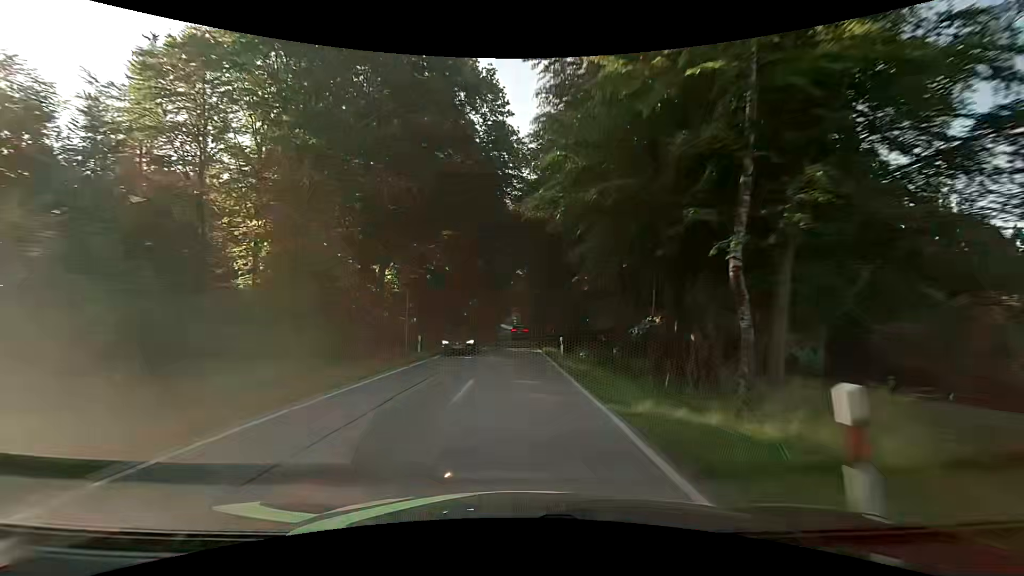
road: secondary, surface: asphalt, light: Day
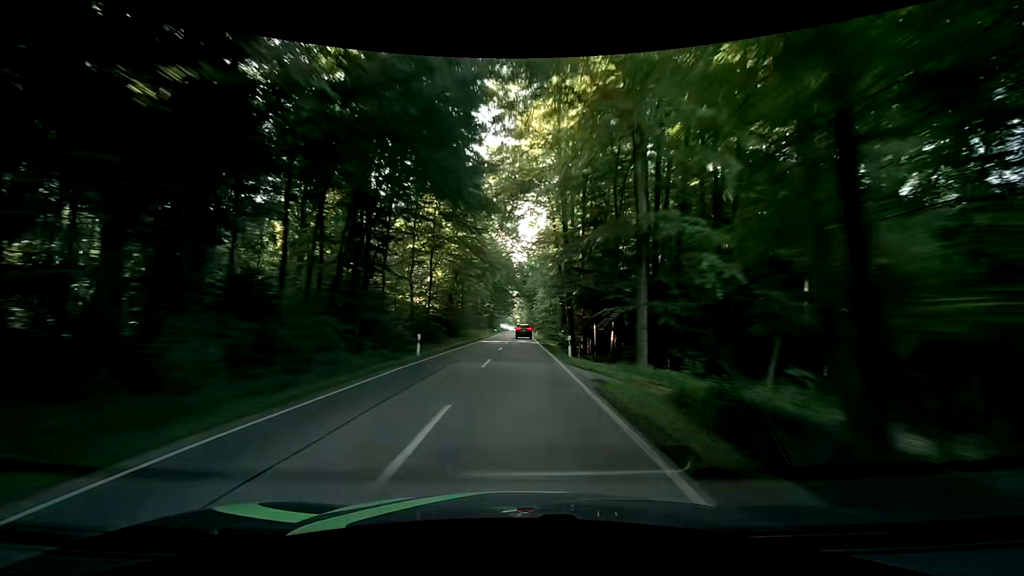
(-0.2, +52.4) m; -1°
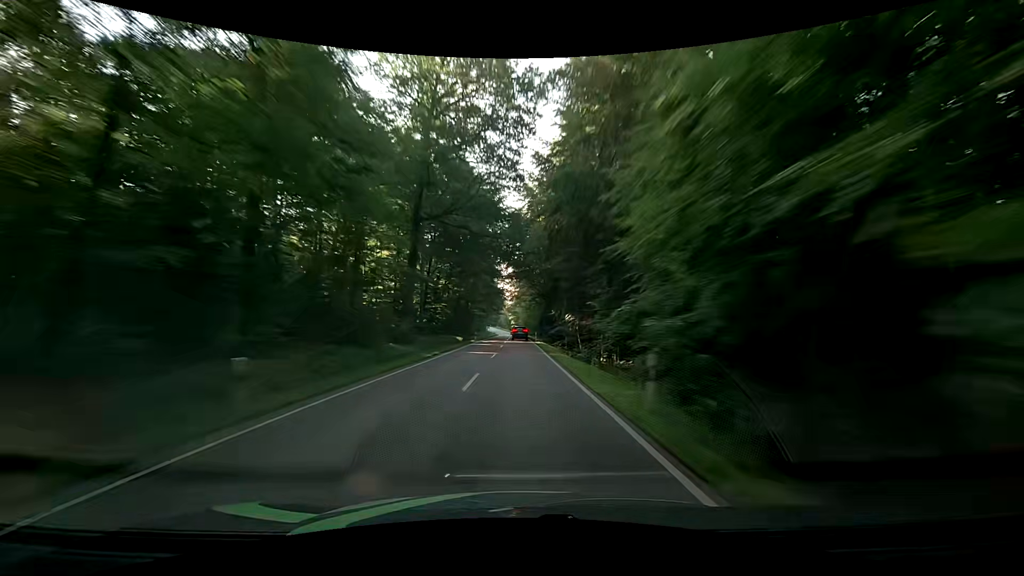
(+1.7, +65.6) m; +2°
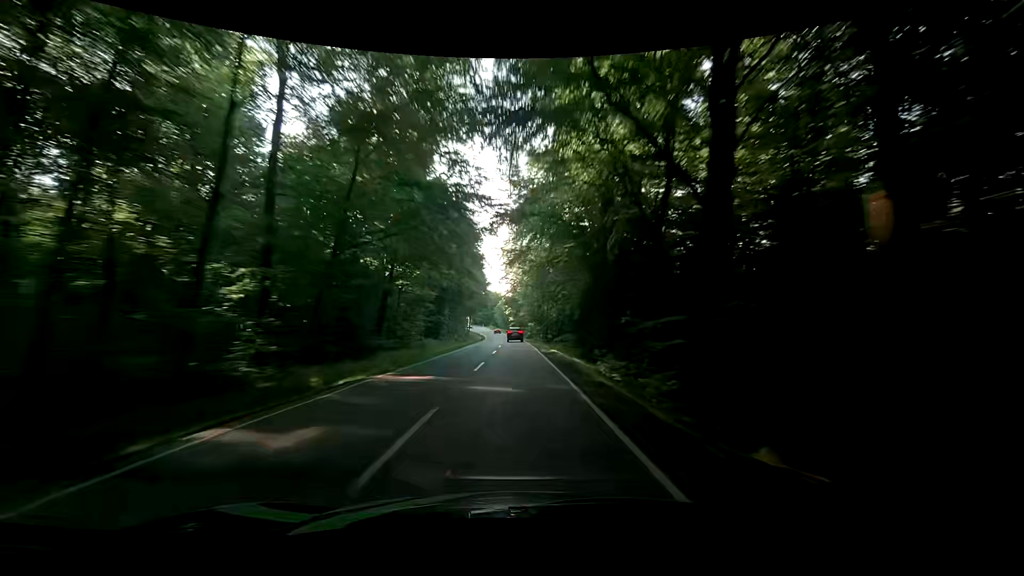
(-0.4, +67.0) m; 0°
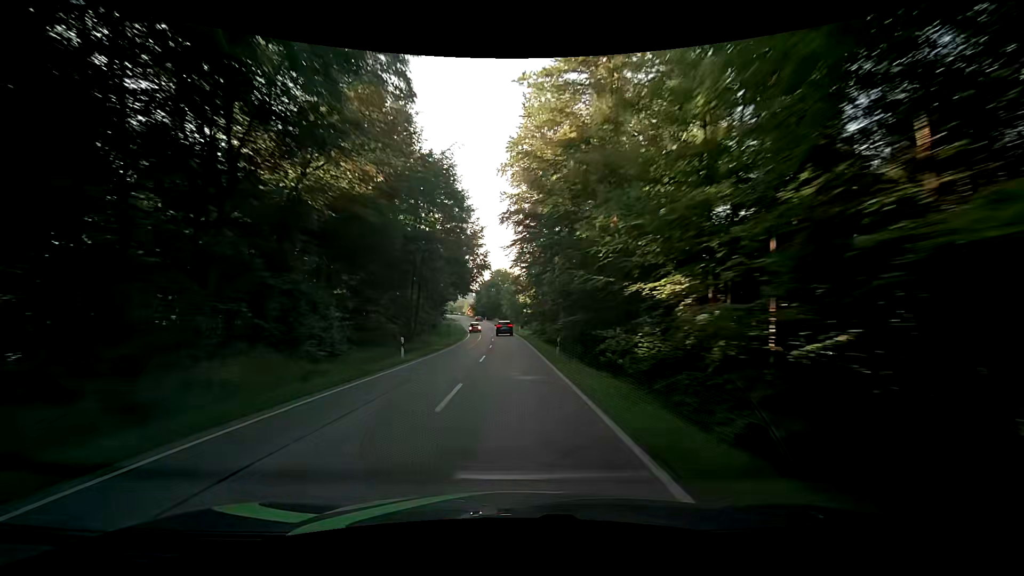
(-0.8, +66.7) m; -3°
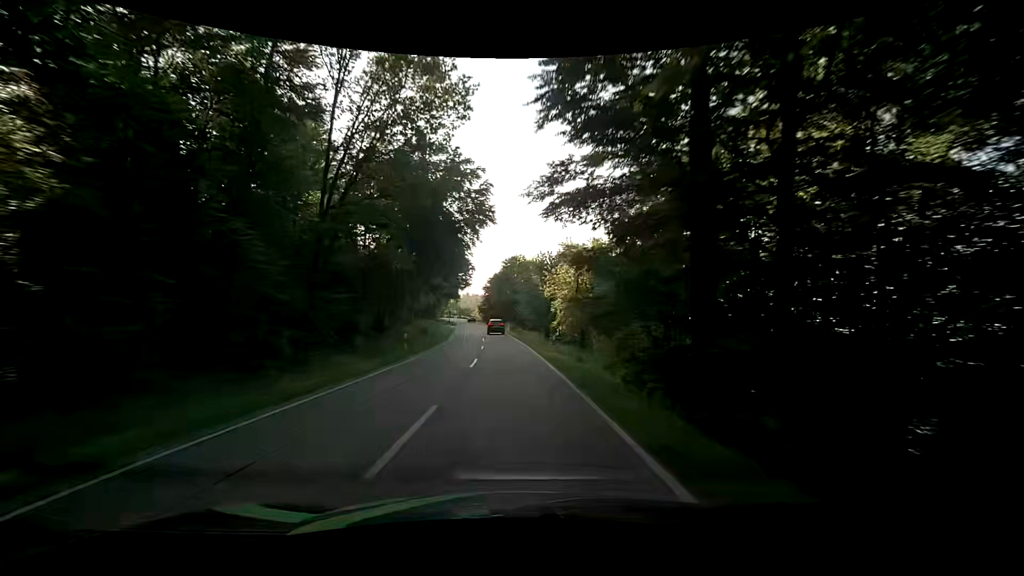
(-0.3, +39.4) m; -2°
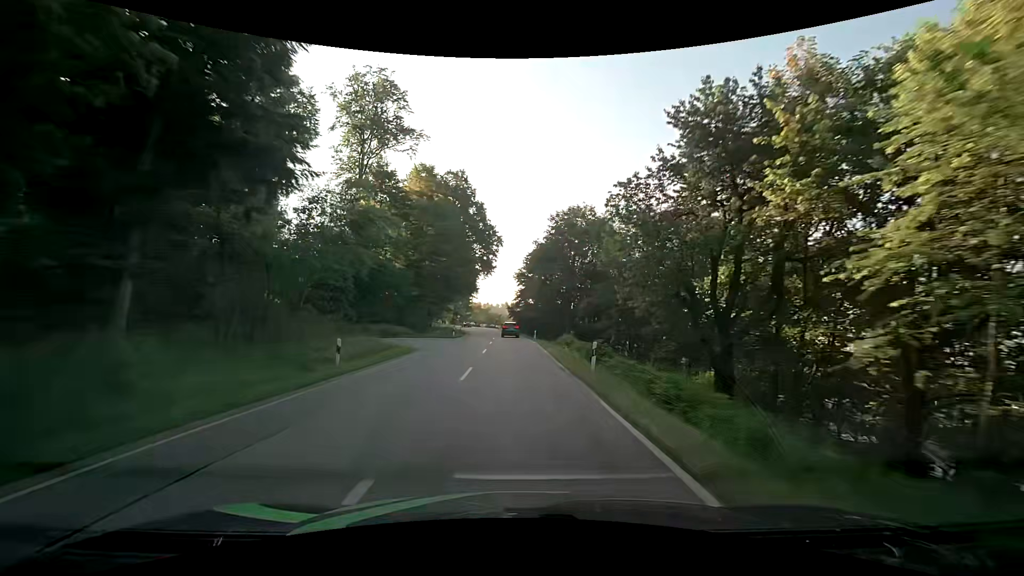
(-2.2, +51.7) m; -4°
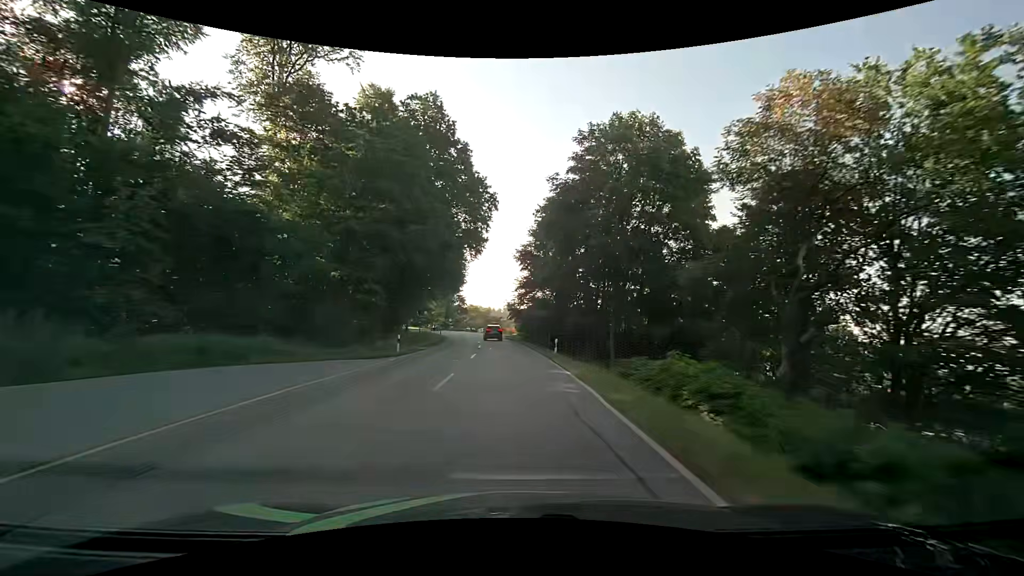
(-0.1, +25.3) m; 0°
(0, +10) (0, +20) (-1, +30) (-1, +40) (-2, +50) (-3, +60) (-4, +70) (-6, +80) (-8, +89) (-11, +99) m
